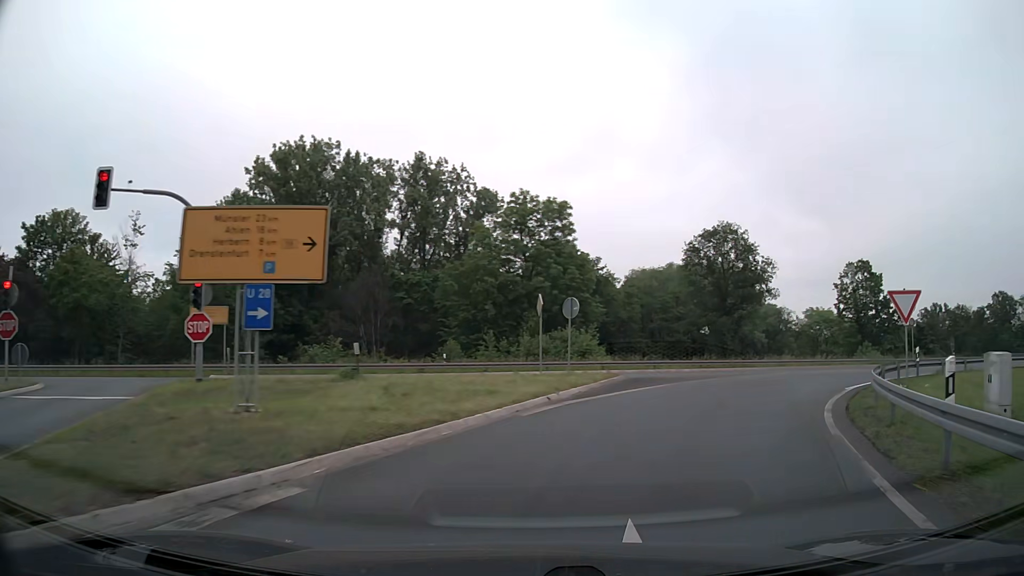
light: Day
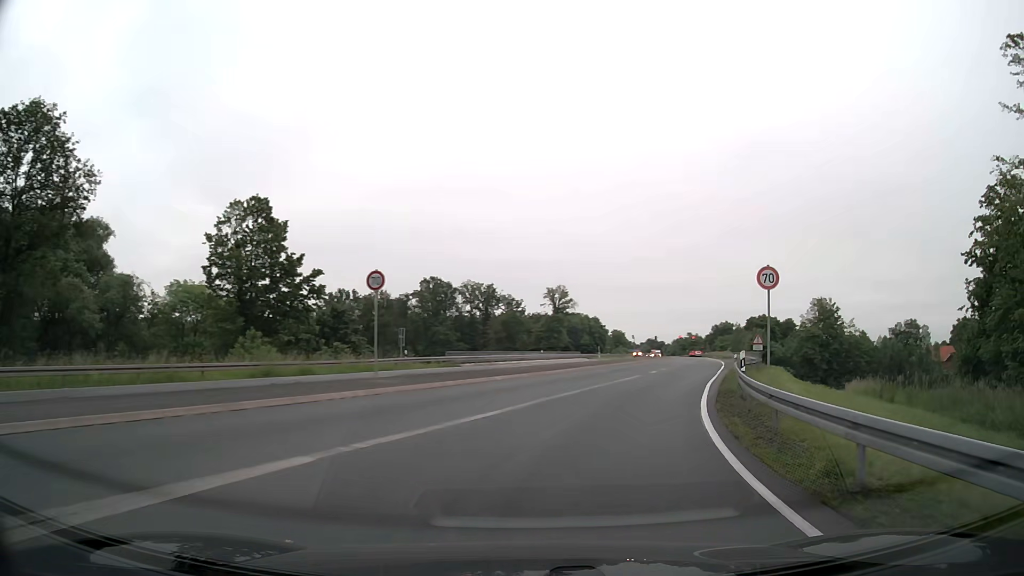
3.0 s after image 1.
(+13.8, +27.8) m; +52°
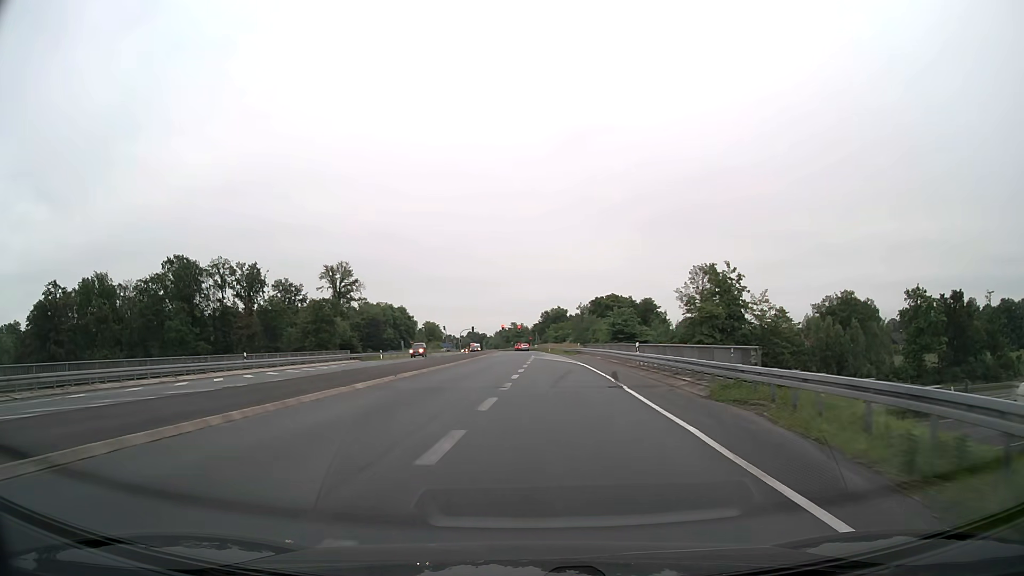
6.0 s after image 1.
(+9.1, +38.9) m; +16°
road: primary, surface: asphalt
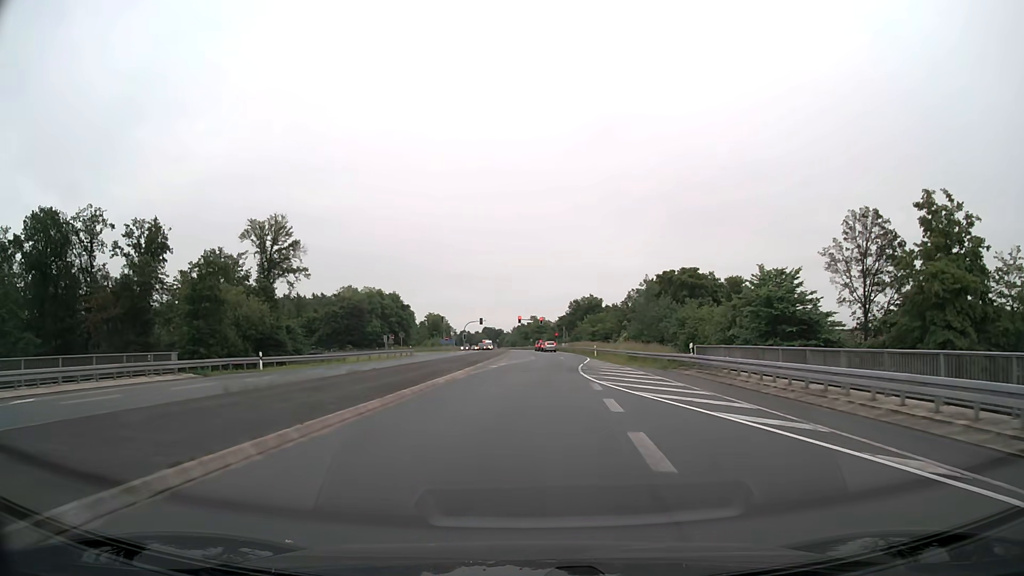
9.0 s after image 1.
(-1.1, +42.6) m; -2°
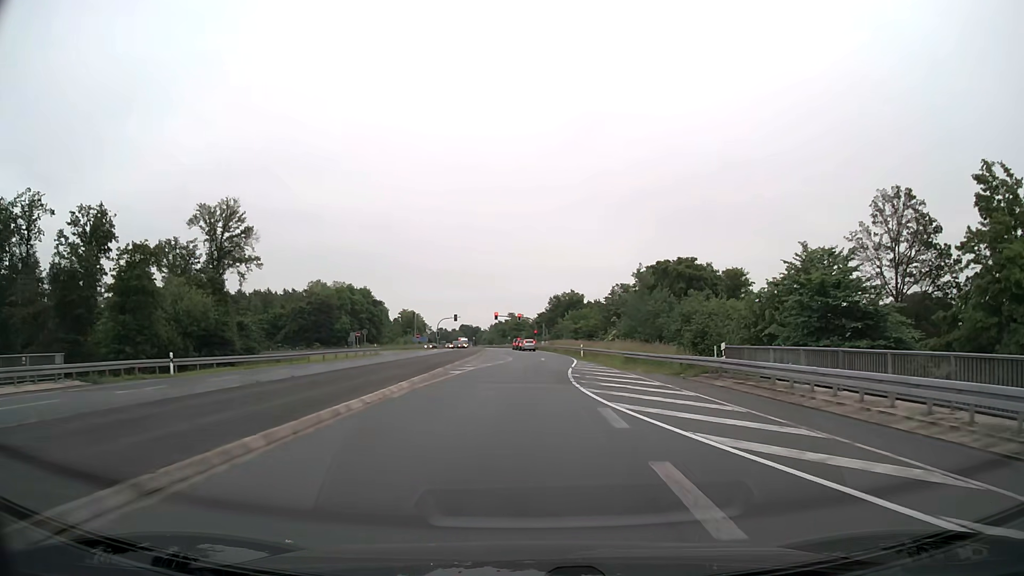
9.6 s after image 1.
(+0.2, +8.3) m; +2°
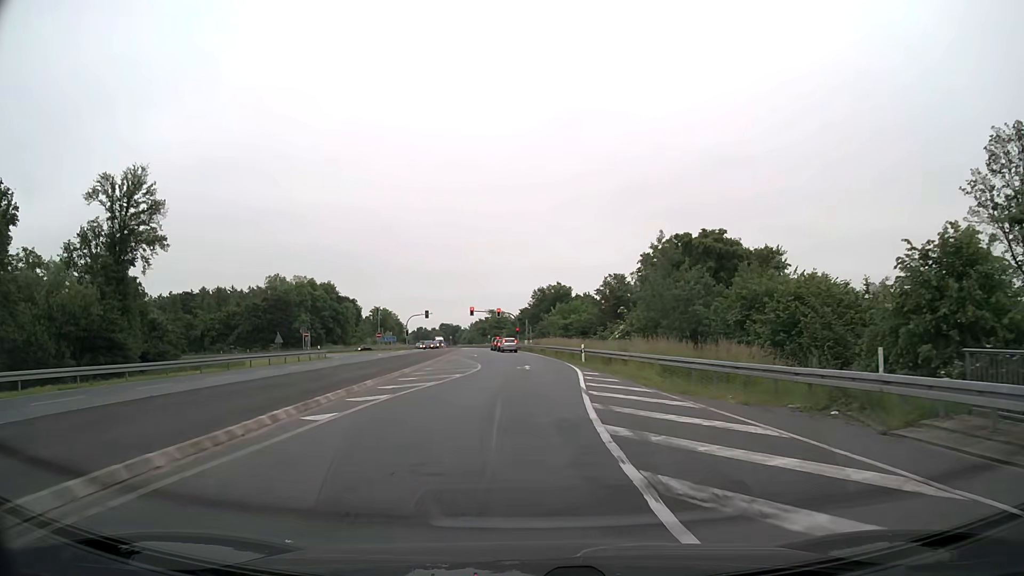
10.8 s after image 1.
(+0.3, +16.1) m; +2°
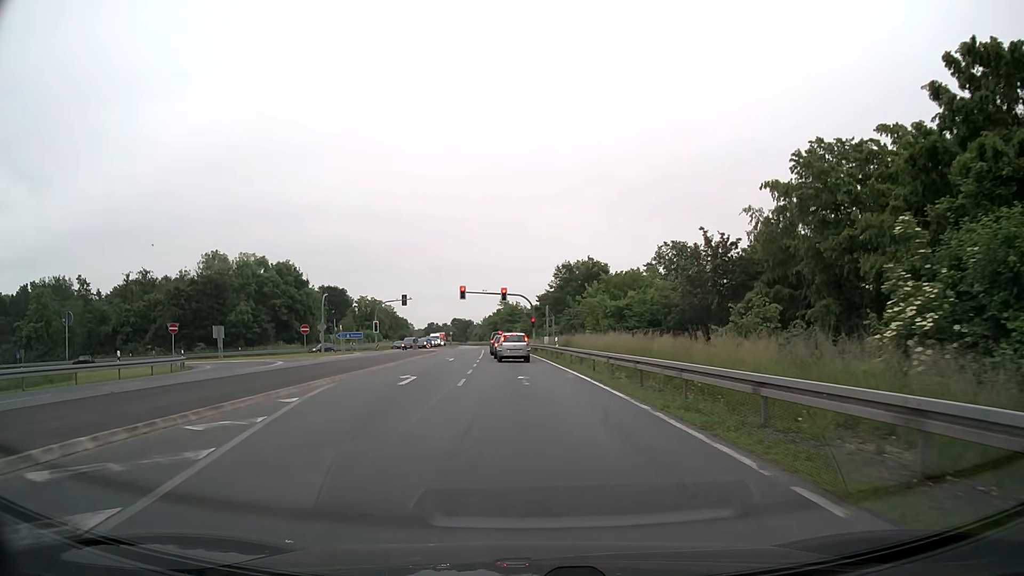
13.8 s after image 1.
(-0.2, +36.0) m; -2°
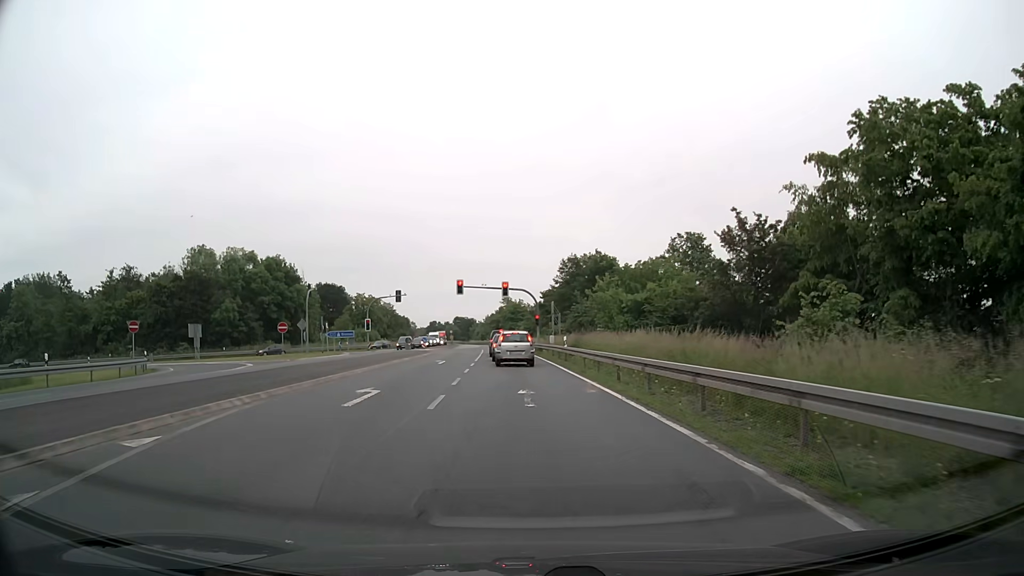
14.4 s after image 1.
(0.0, +6.0) m; 0°
(0, +10) (0, +20) (-1, +30) (-1, +40) (-1, +50) (-2, +60) (-3, +70) (-3, +80) (-4, +90) (-5, +100) m
